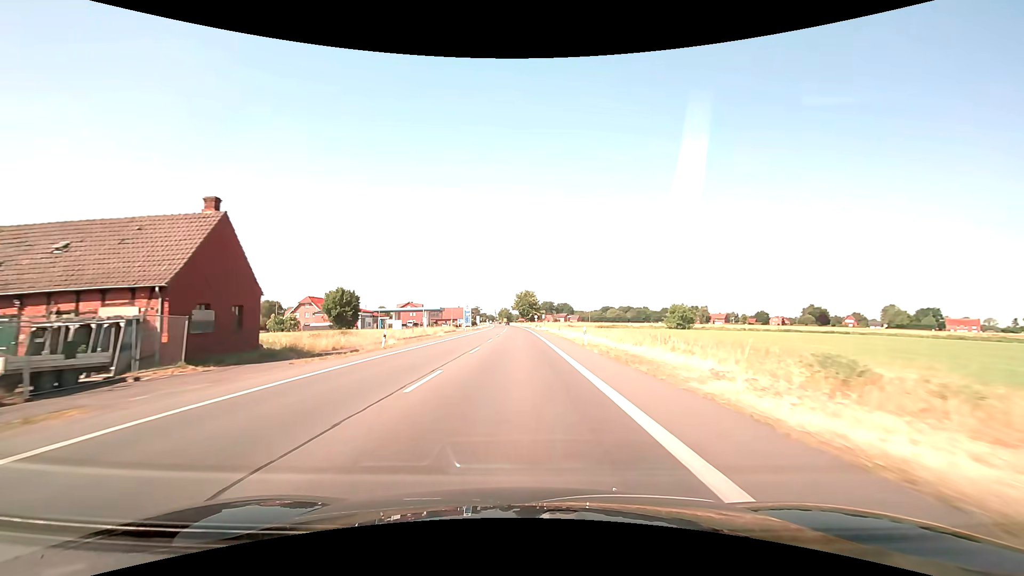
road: primary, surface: asphalt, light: Day
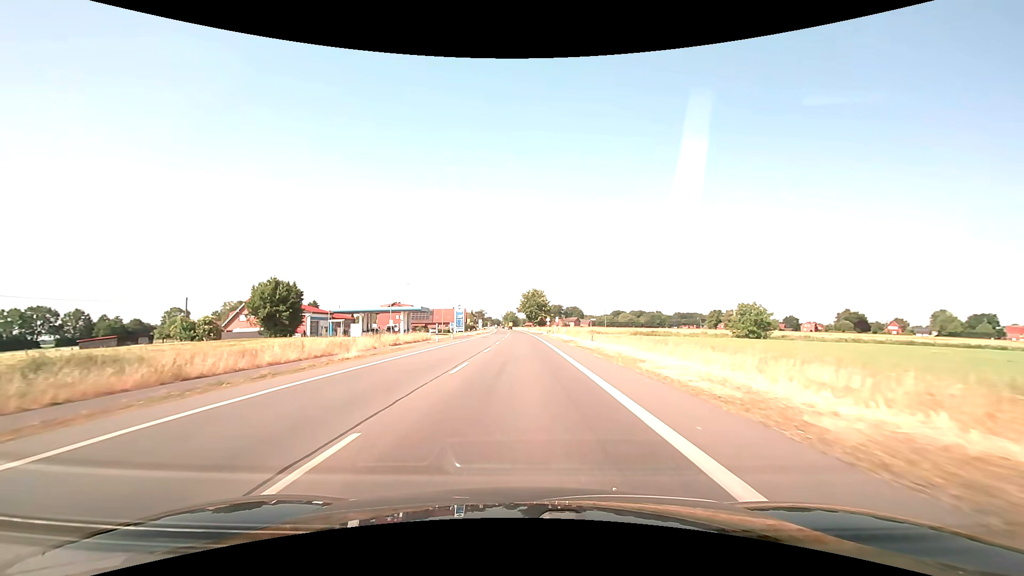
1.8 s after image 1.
(-0.2, +31.2) m; -1°
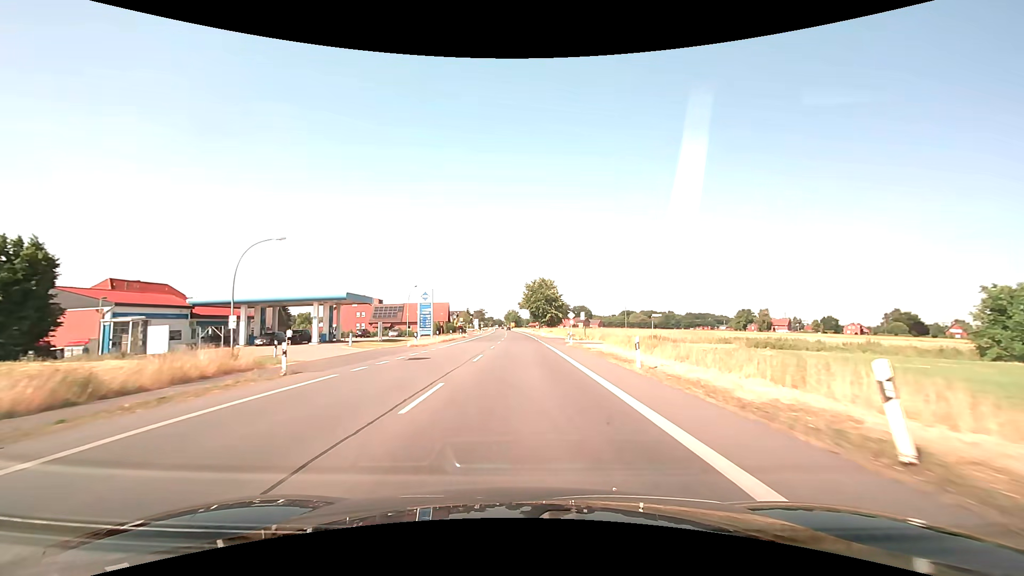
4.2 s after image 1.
(-0.1, +42.3) m; 0°
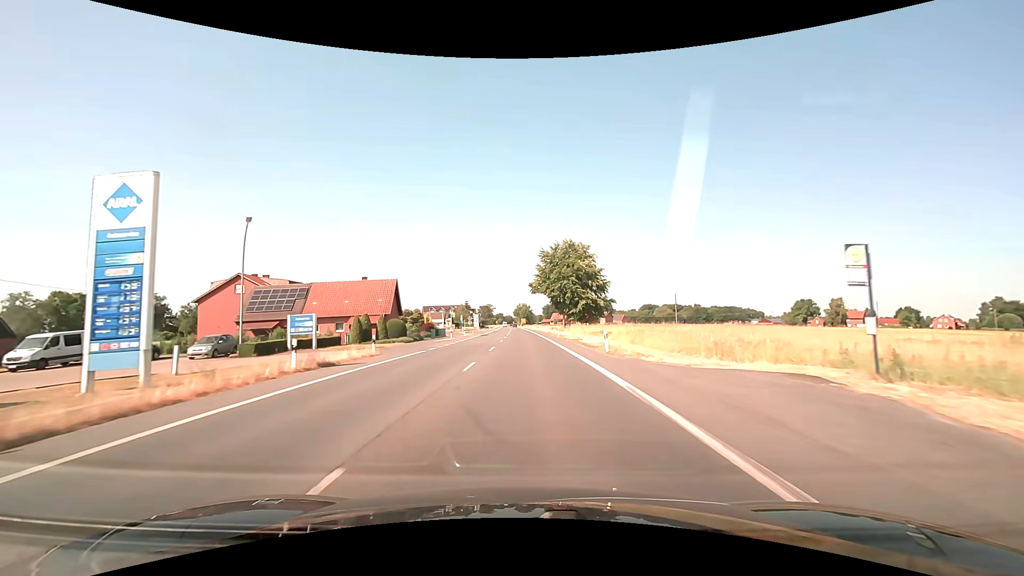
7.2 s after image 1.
(-0.4, +54.3) m; -1°
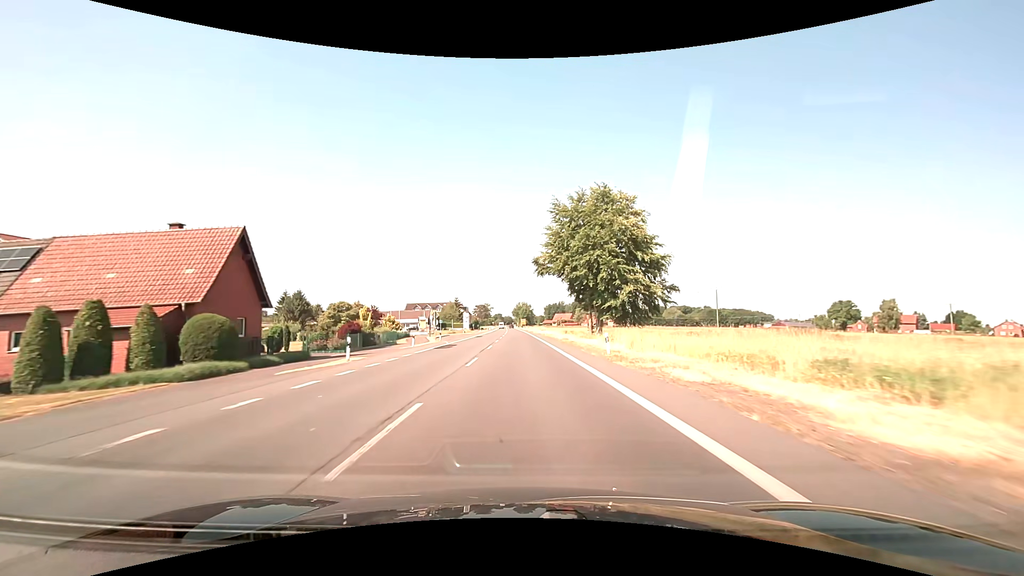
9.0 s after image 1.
(0.0, +32.7) m; 0°
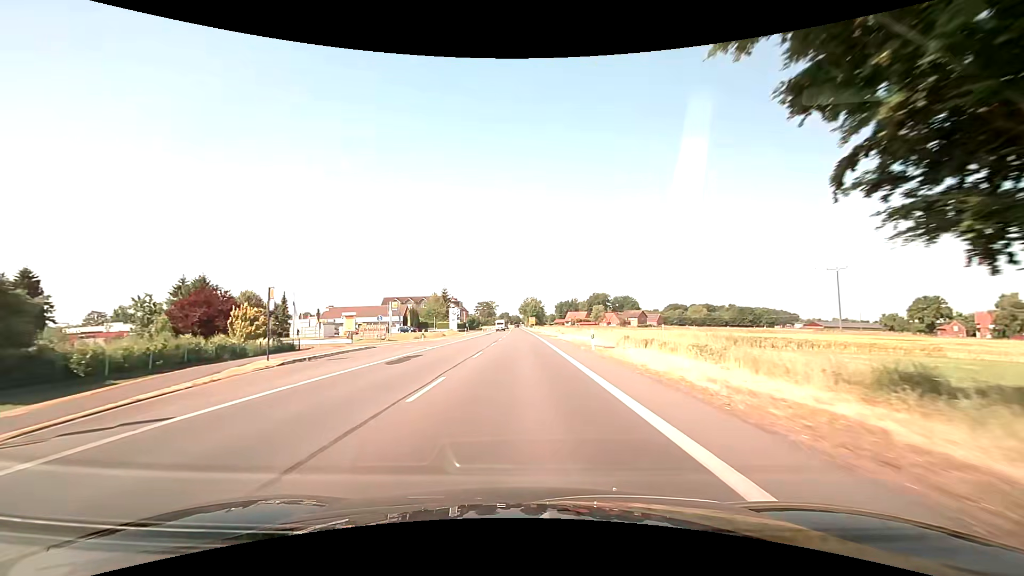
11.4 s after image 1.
(-0.2, +43.7) m; -1°
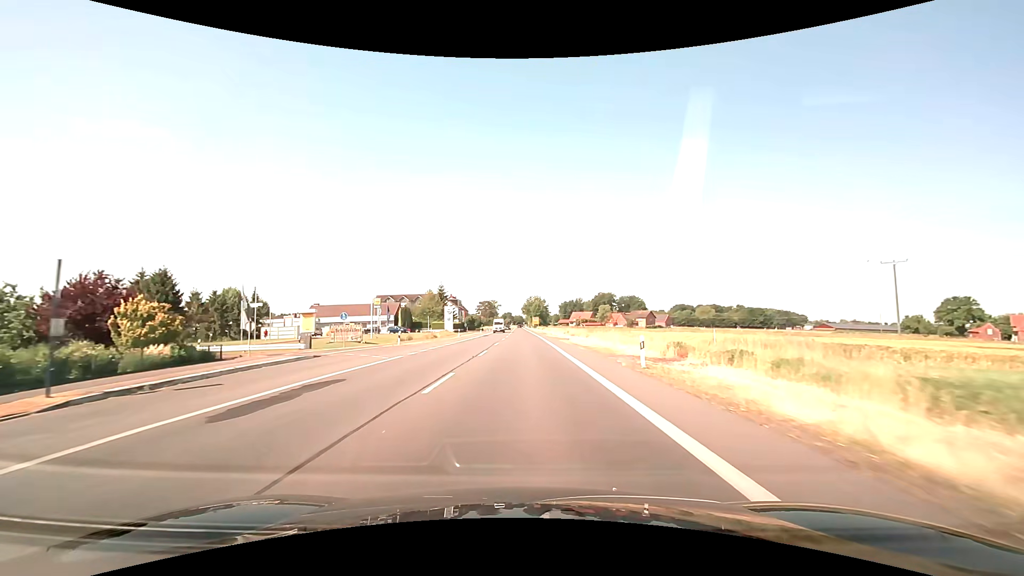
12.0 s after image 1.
(0.0, +10.9) m; 0°
